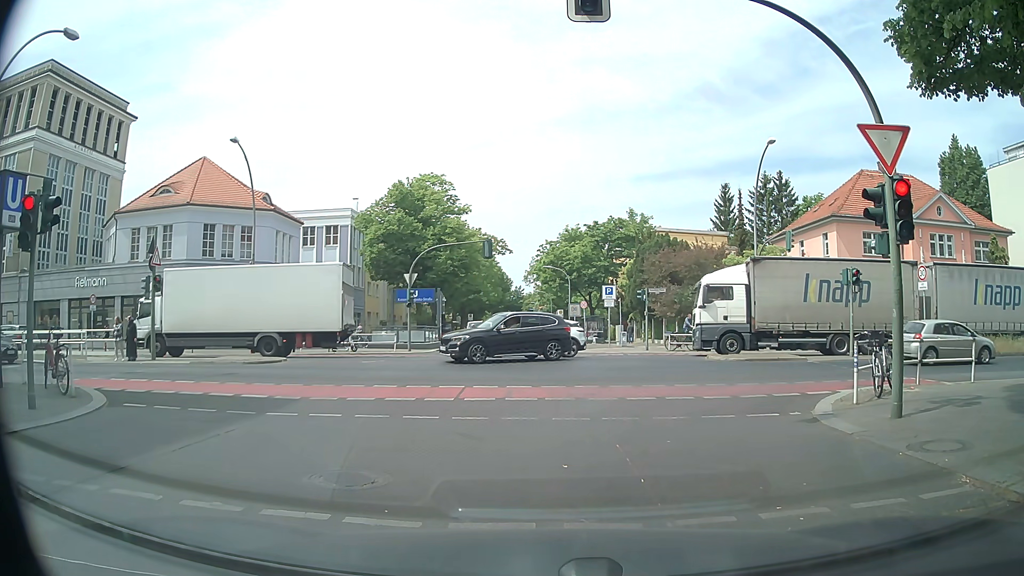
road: residential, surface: asphalt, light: Day
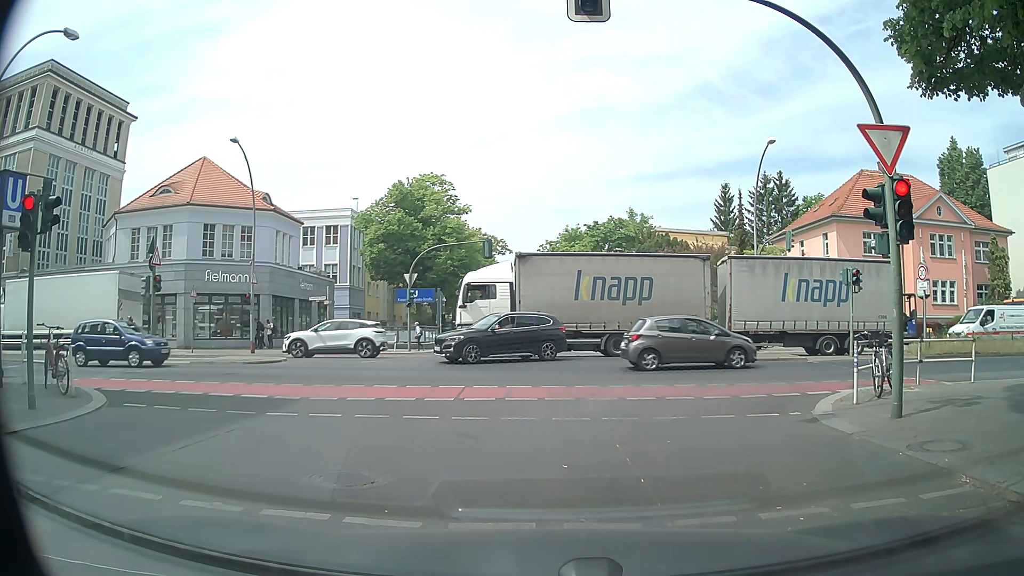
(0.0, 0.0) m; 0°
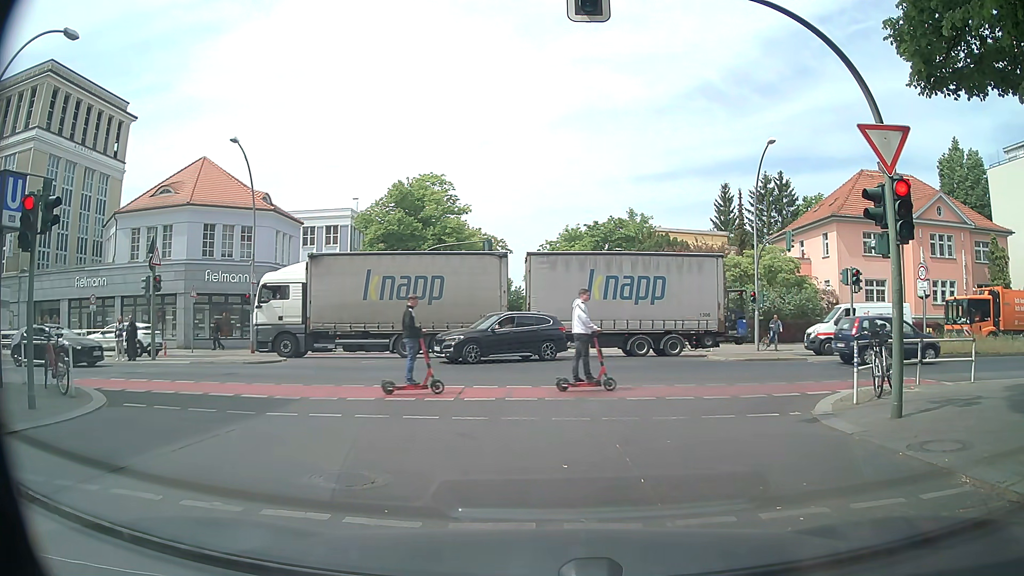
(0.0, 0.0) m; 0°
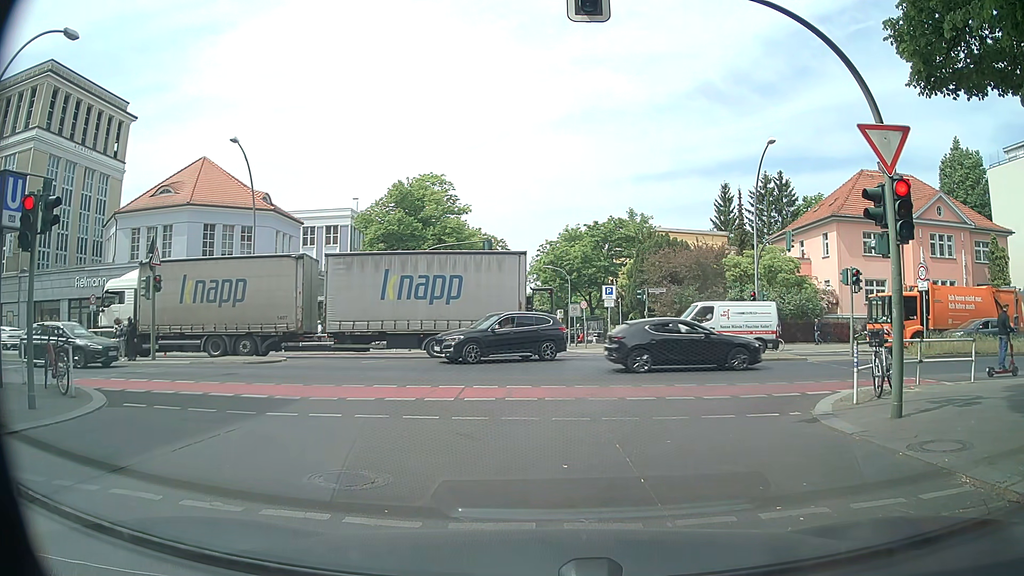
(0.0, 0.0) m; 0°
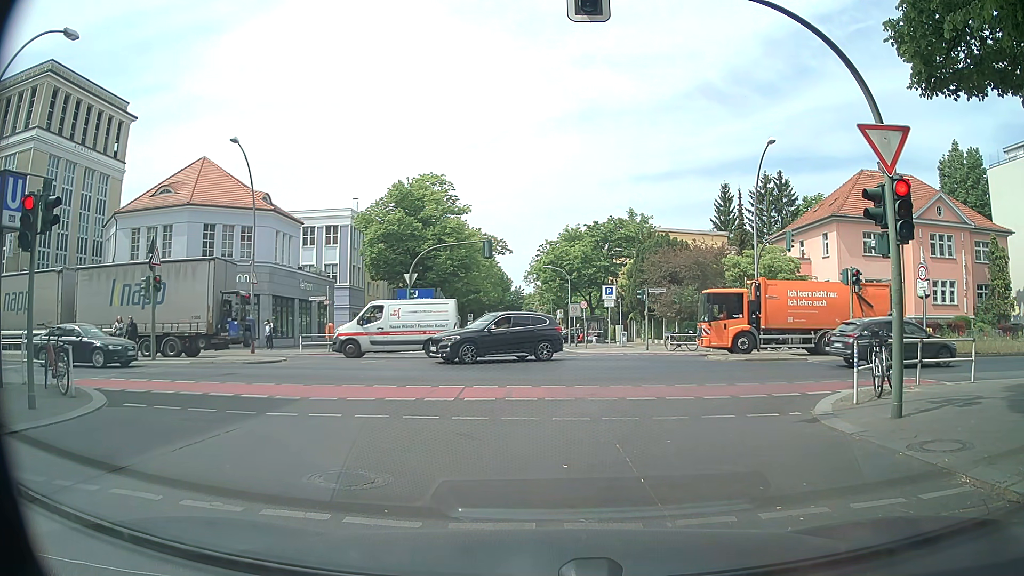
(0.0, 0.0) m; 0°
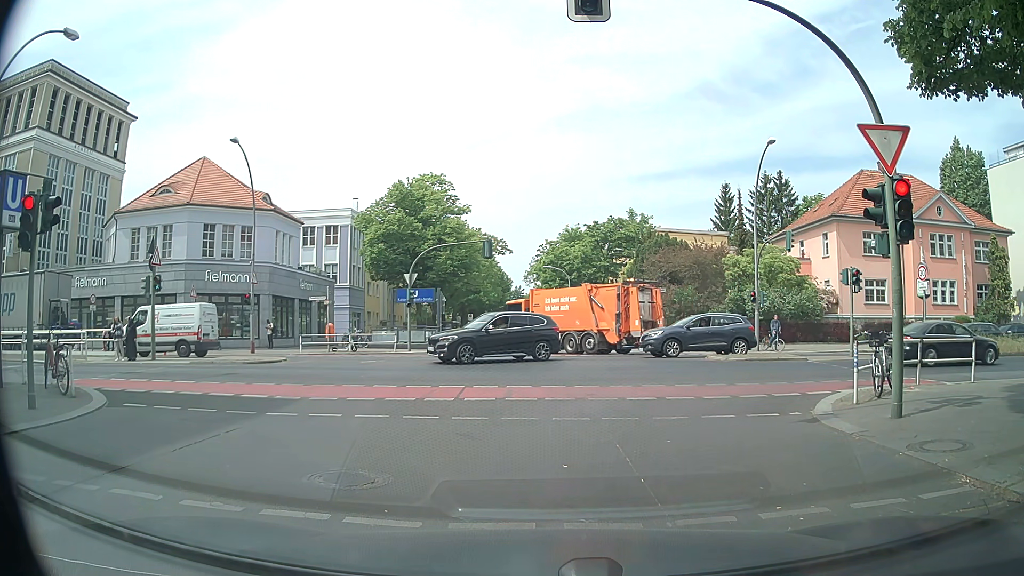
(0.0, 0.0) m; 0°
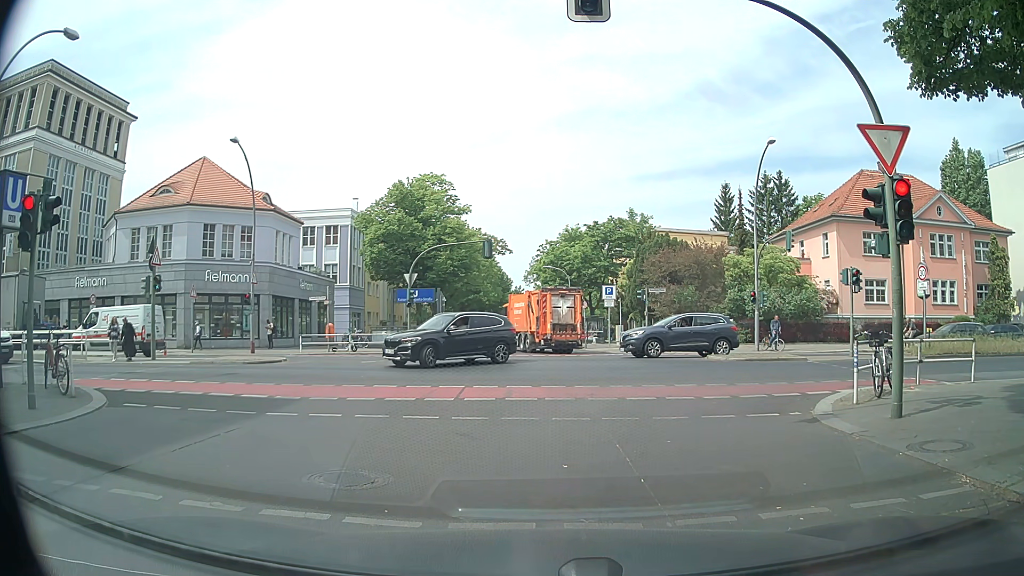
(0.0, 0.0) m; 0°
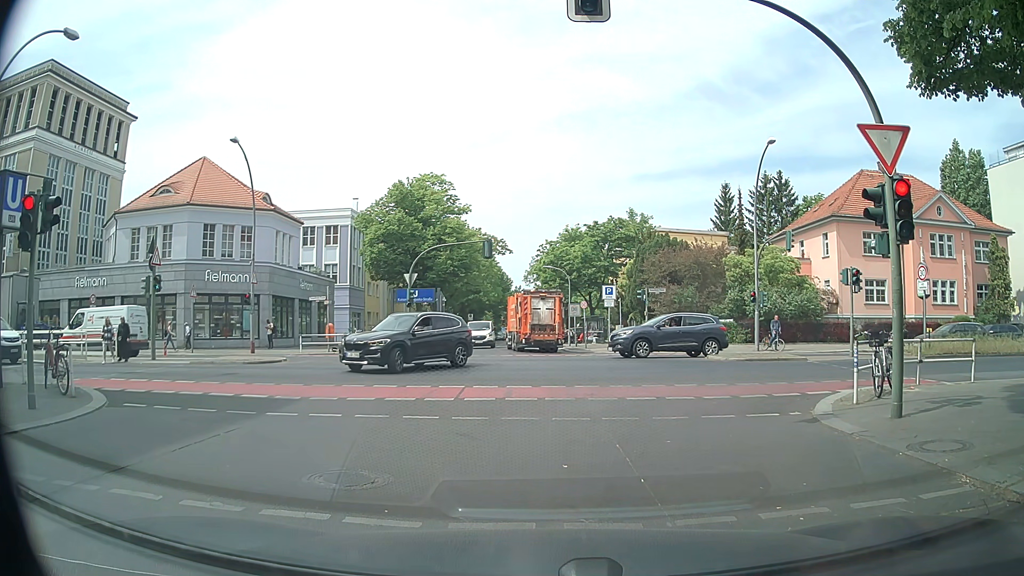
(0.0, 0.0) m; 0°
